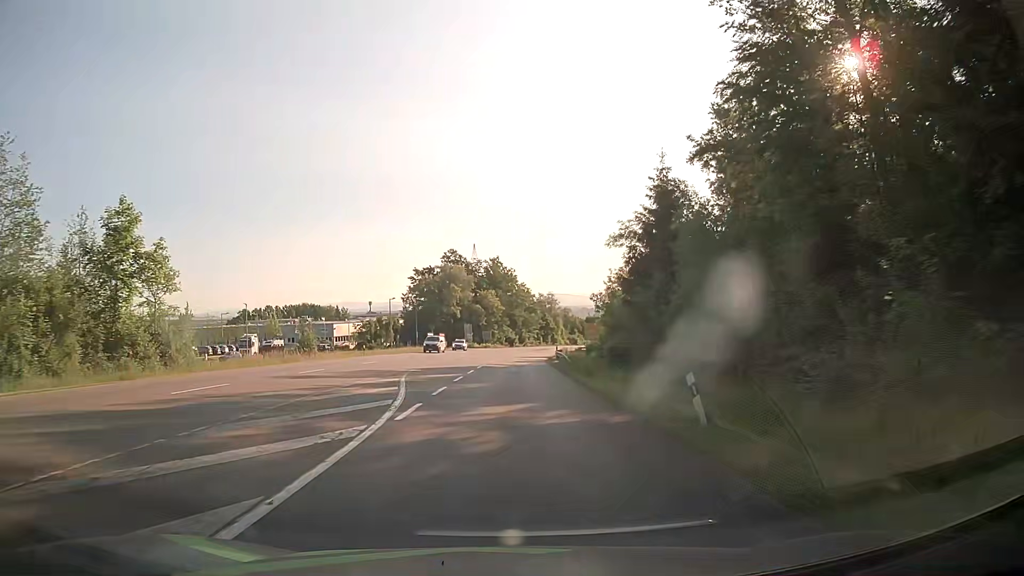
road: secondary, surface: asphalt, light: Day
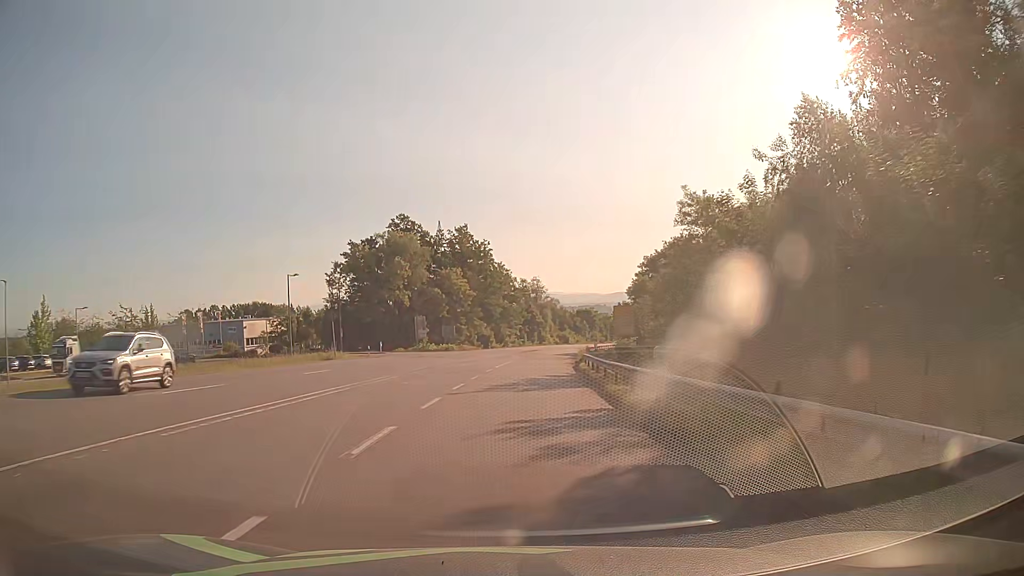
(+0.4, +45.1) m; +1°
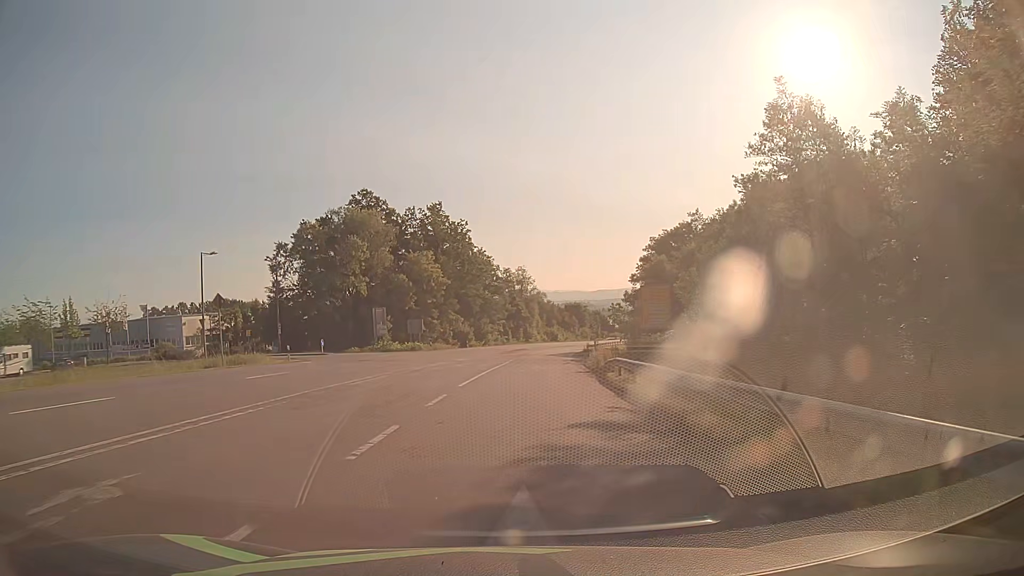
(+0.4, +18.1) m; +1°
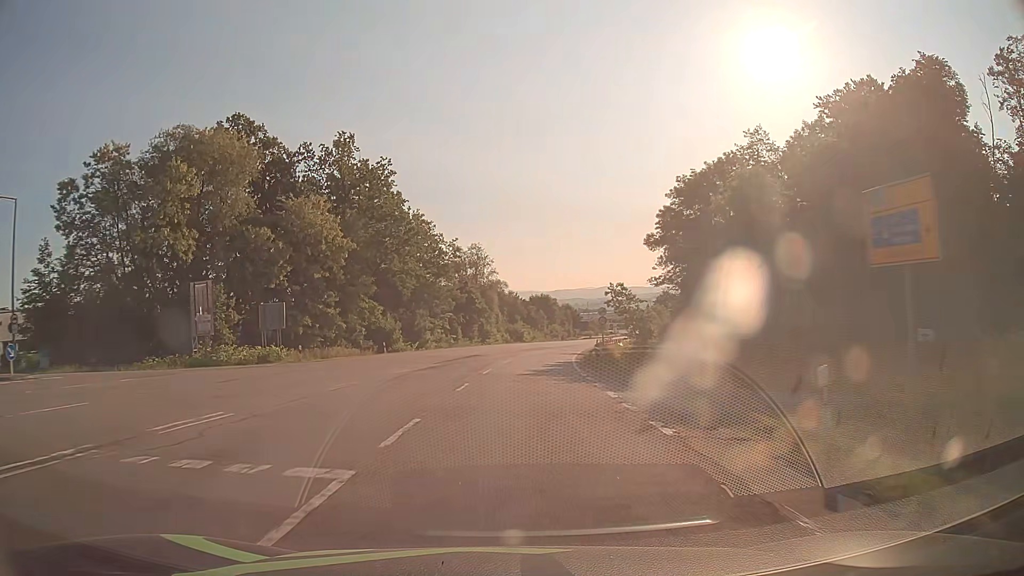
(+1.3, +36.0) m; +4°
(0, +10) (0, +20) (+1, +30) (+2, +40) (+3, +50) (+4, +60) (+5, +70) (+7, +80) (+9, +89) (+11, +99) m
